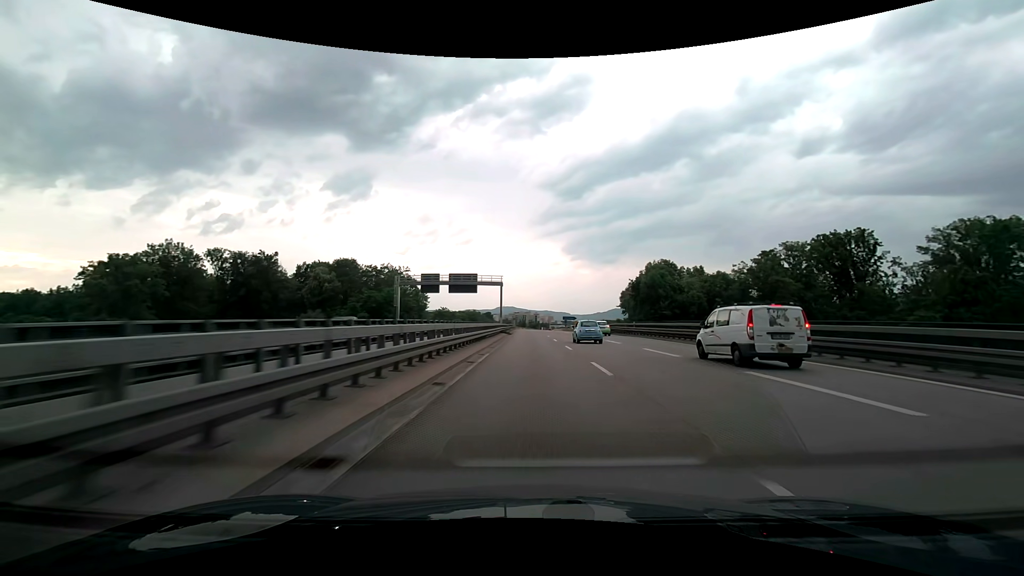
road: trunk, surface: asphalt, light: Day
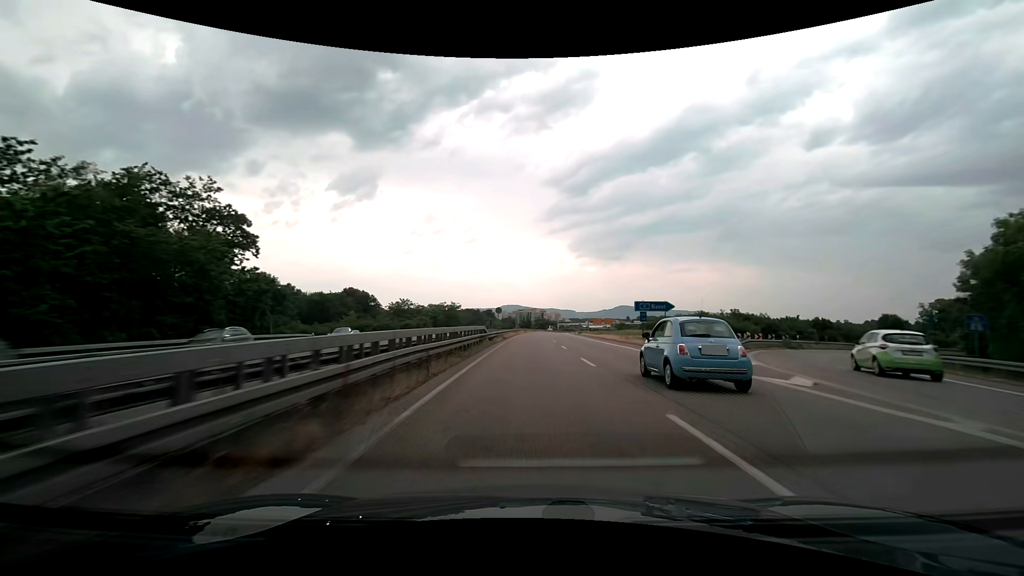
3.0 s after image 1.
(-0.4, +80.8) m; 0°
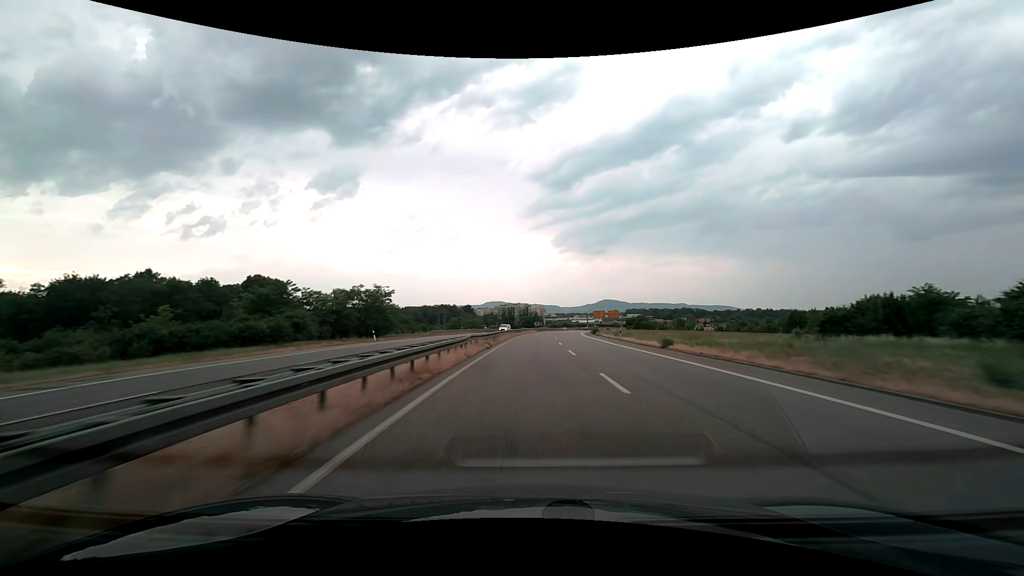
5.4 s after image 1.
(+0.2, +66.0) m; +1°
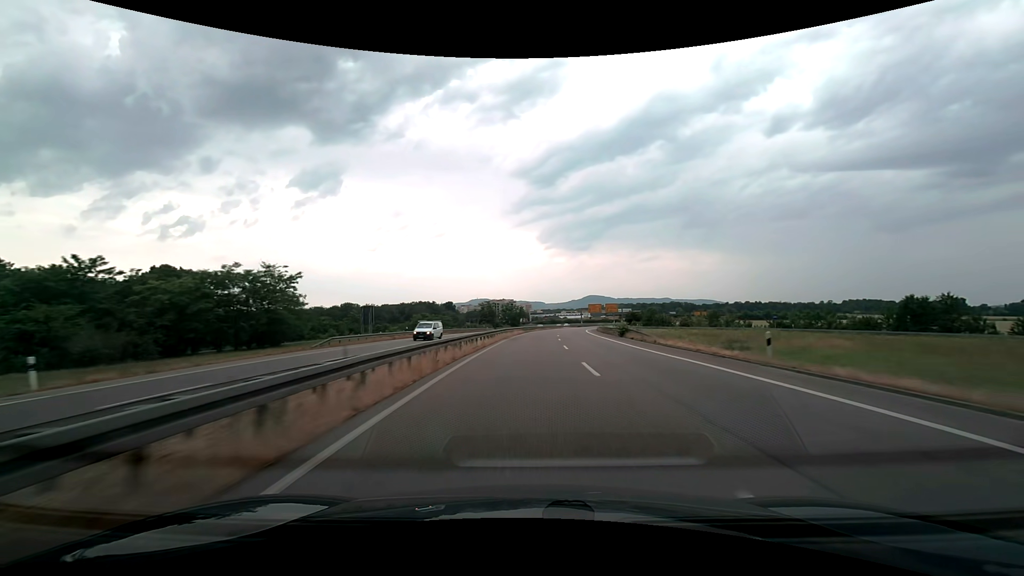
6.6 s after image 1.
(+0.6, +33.3) m; +2°
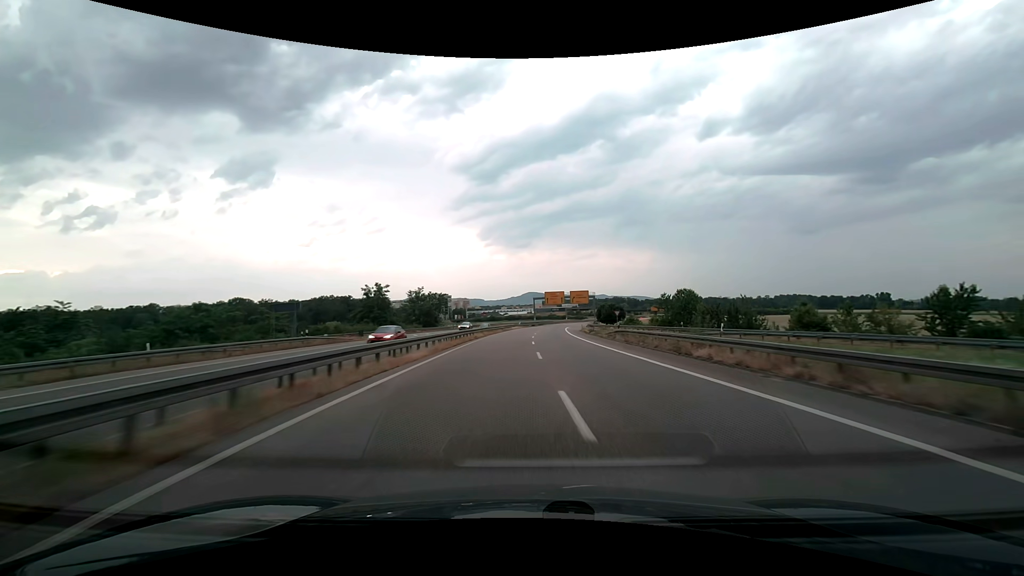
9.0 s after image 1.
(+3.0, +66.5) m; +7°
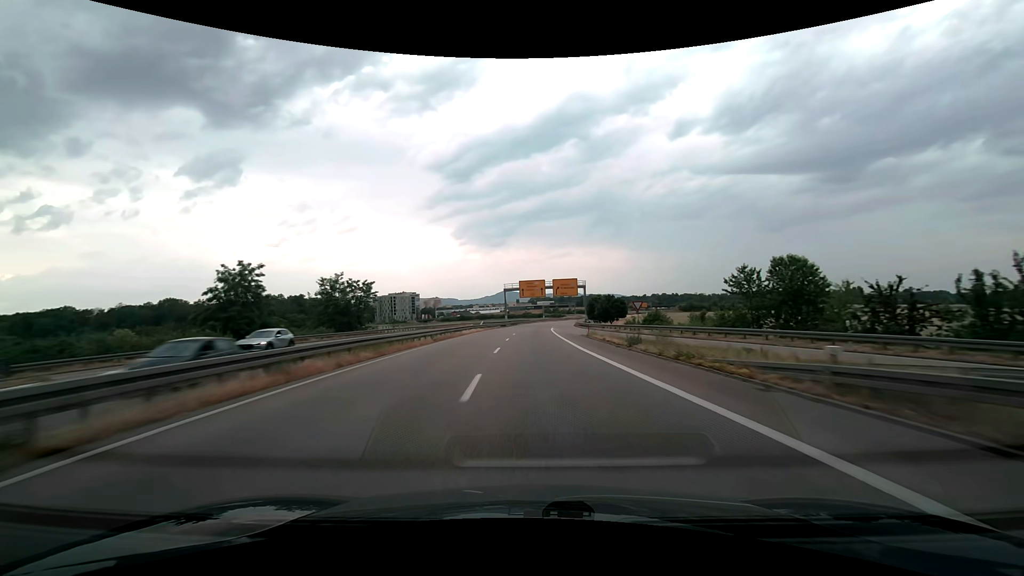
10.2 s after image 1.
(+1.1, +33.2) m; +3°
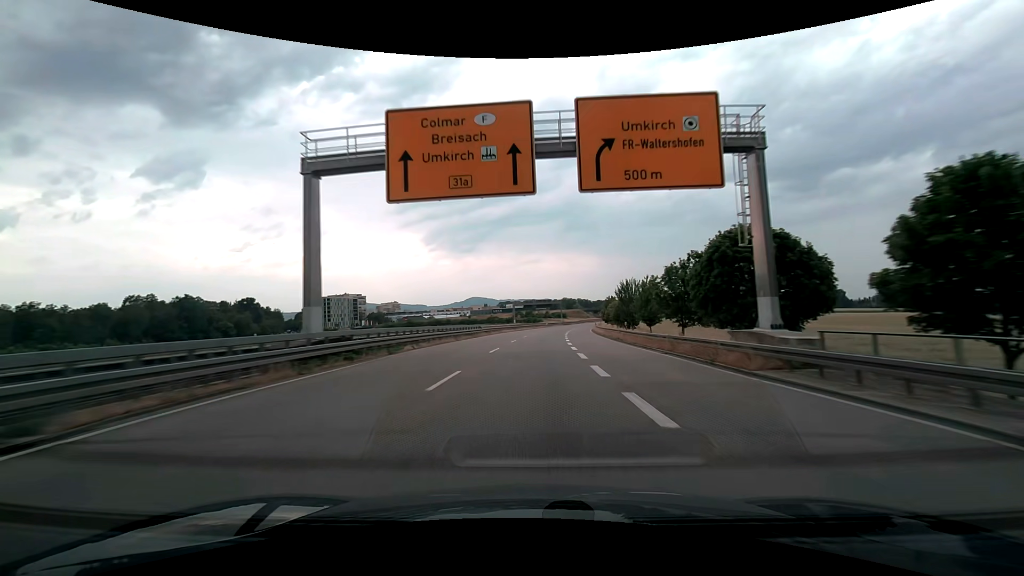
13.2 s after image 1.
(+2.1, +82.3) m; +3°
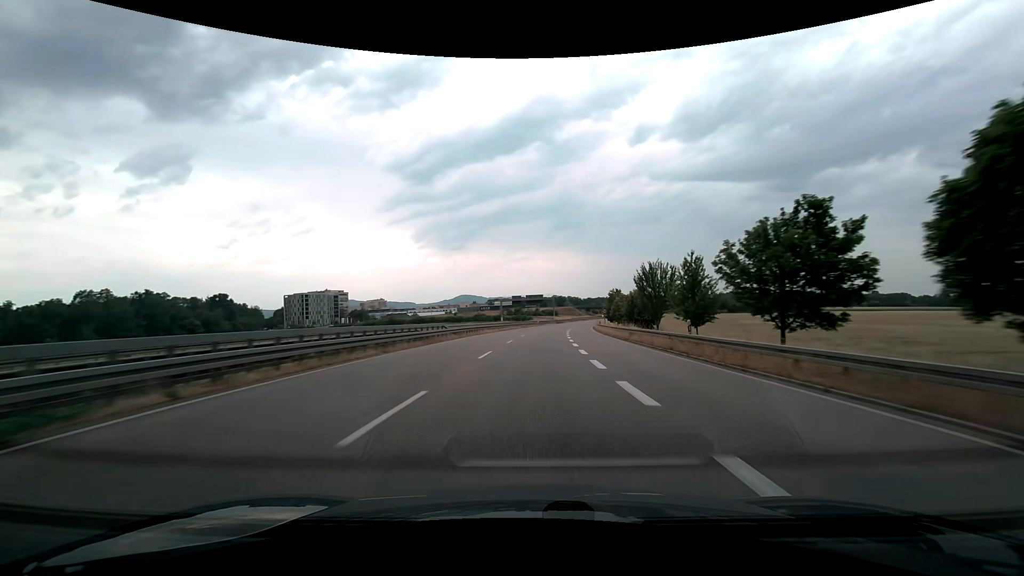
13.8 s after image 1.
(+0.2, +16.7) m; +1°
(0, +10) (0, +20) (+1, +30) (+1, +40) (+2, +50) (+3, +60) (+4, +70) (+5, +80) (+6, +90) (+7, +100) m
